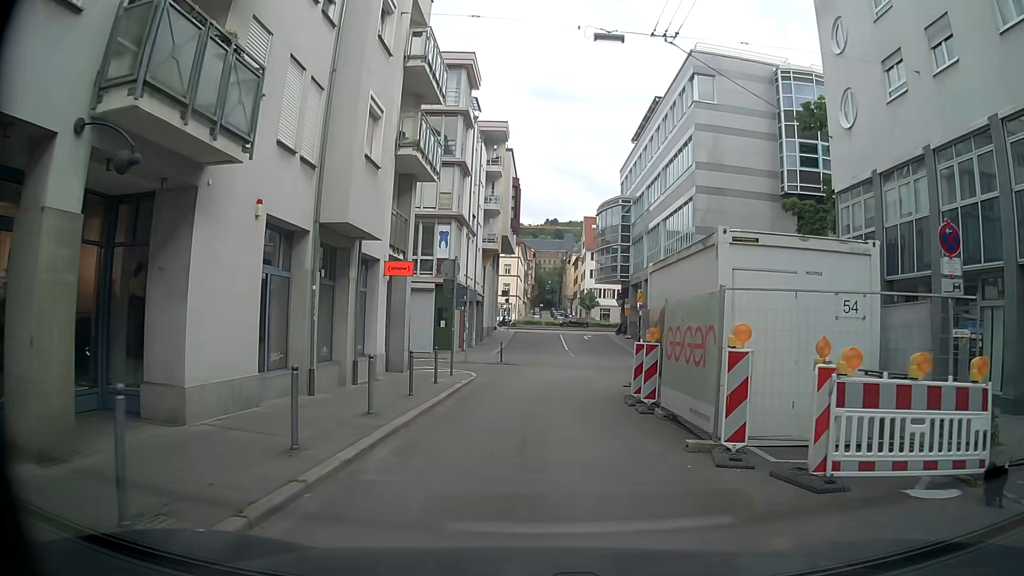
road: residential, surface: asphalt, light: Day
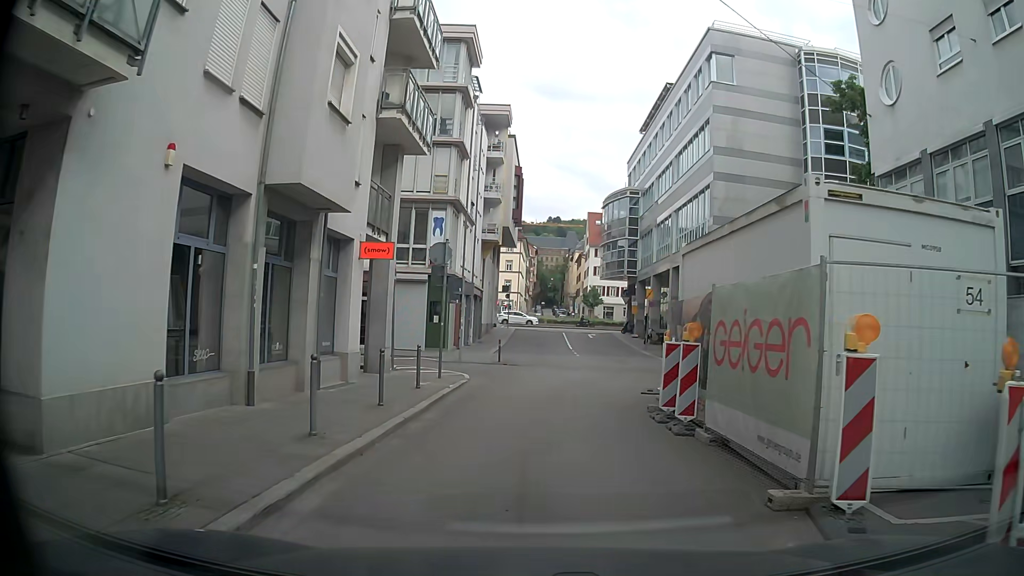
(+0.1, +2.9) m; +2°
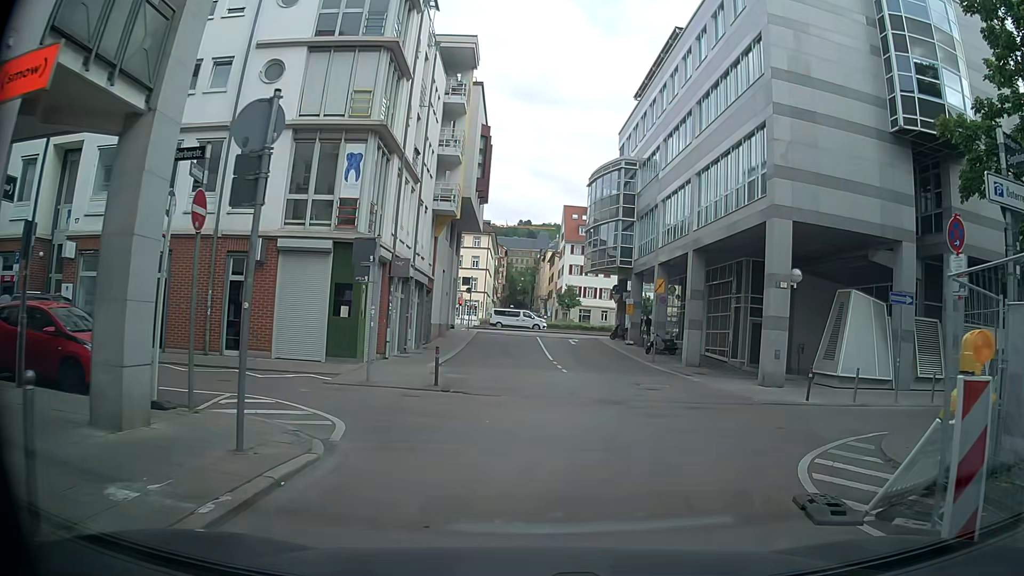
(-0.1, +11.2) m; 0°
